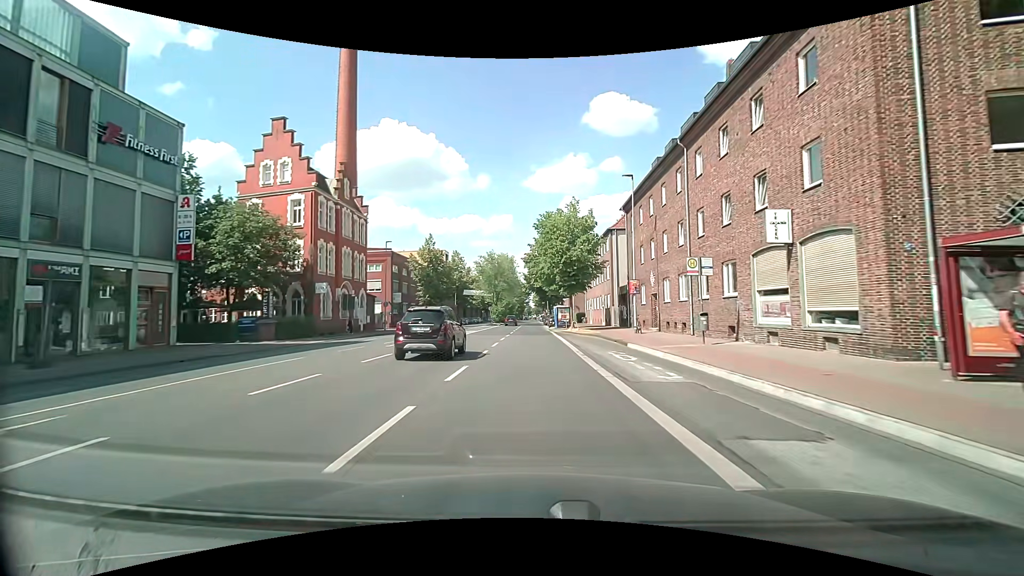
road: secondary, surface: asphalt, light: Day
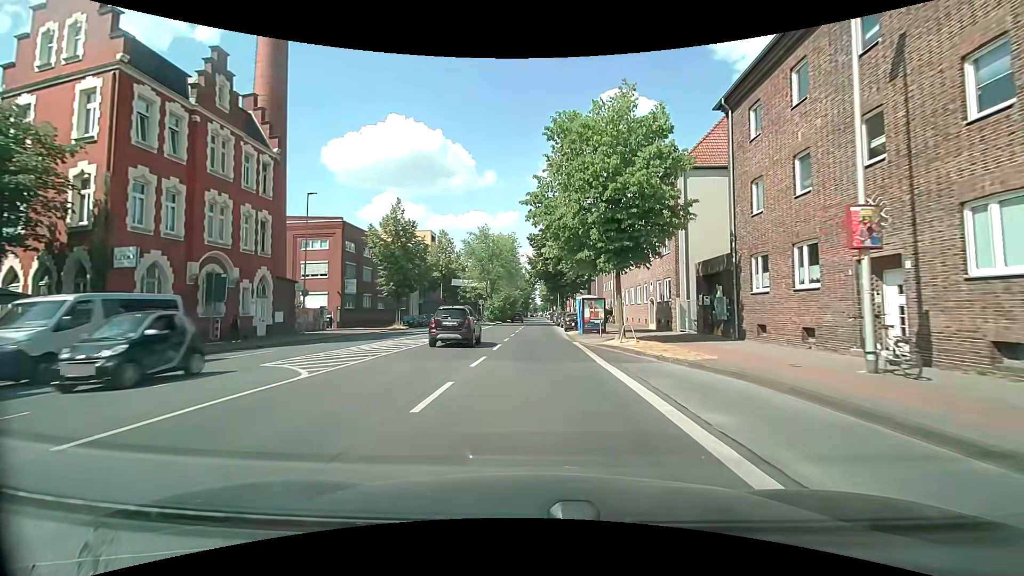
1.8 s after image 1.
(0.0, +21.8) m; -1°
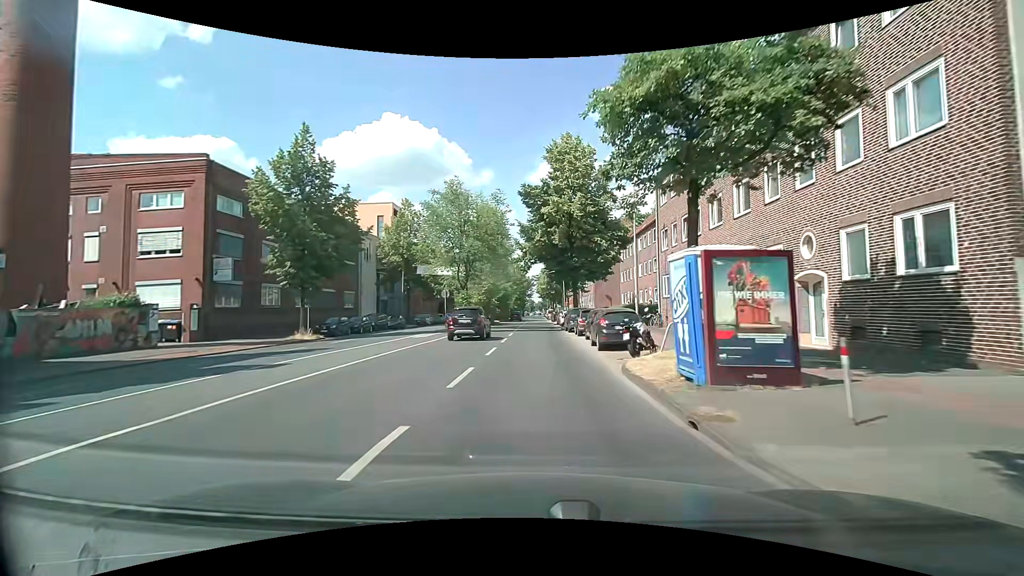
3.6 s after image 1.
(+0.2, +21.9) m; +1°
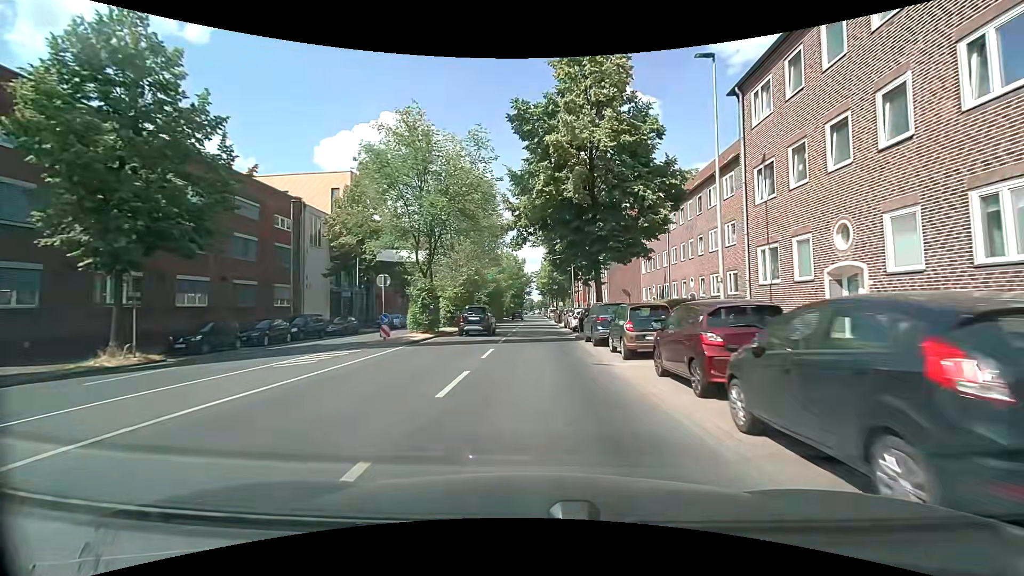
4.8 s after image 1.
(-0.1, +14.7) m; 0°
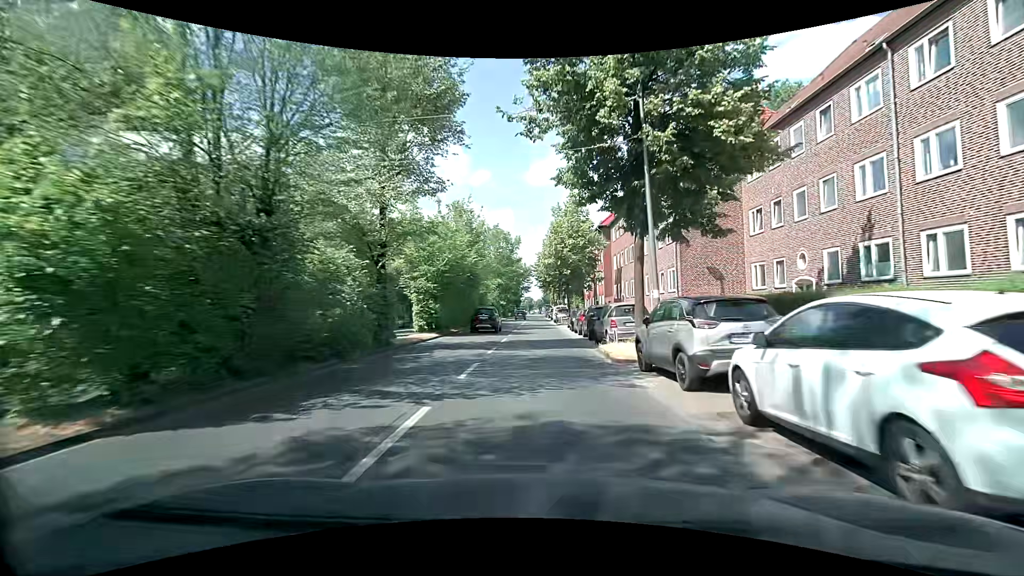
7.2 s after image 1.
(-0.2, +29.5) m; -1°
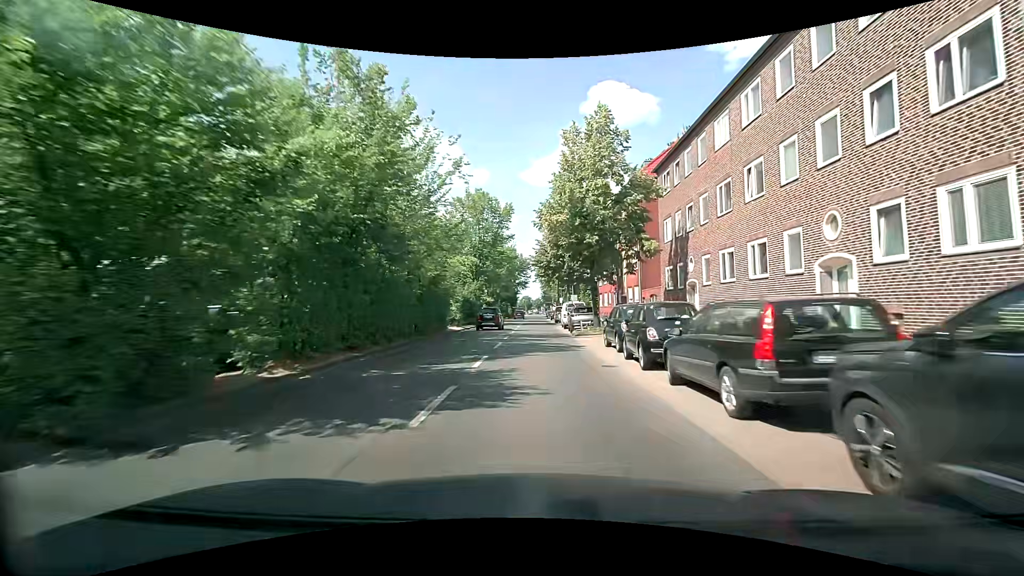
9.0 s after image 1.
(+0.3, +22.1) m; +1°
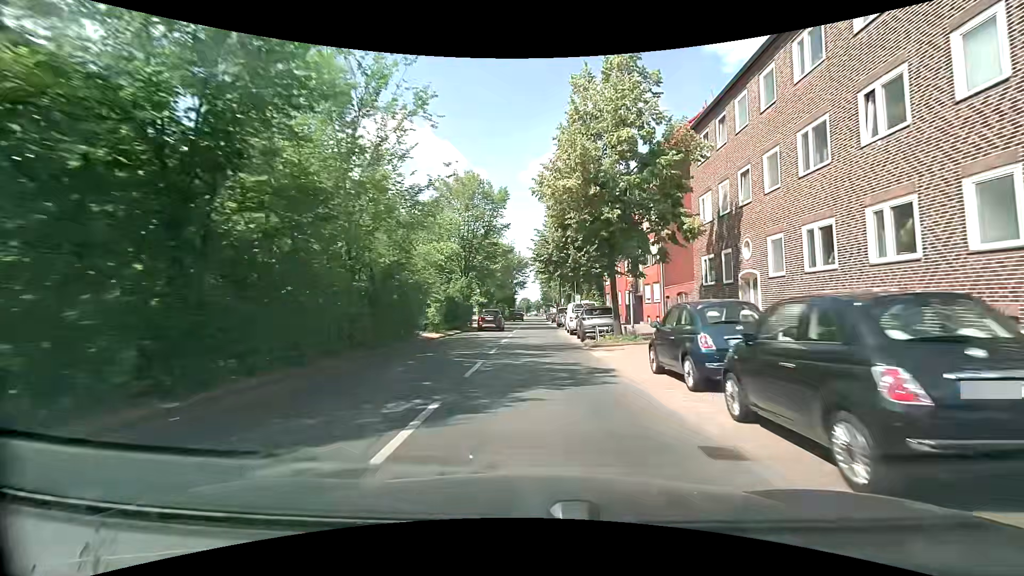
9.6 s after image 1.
(0.0, +7.4) m; 0°
